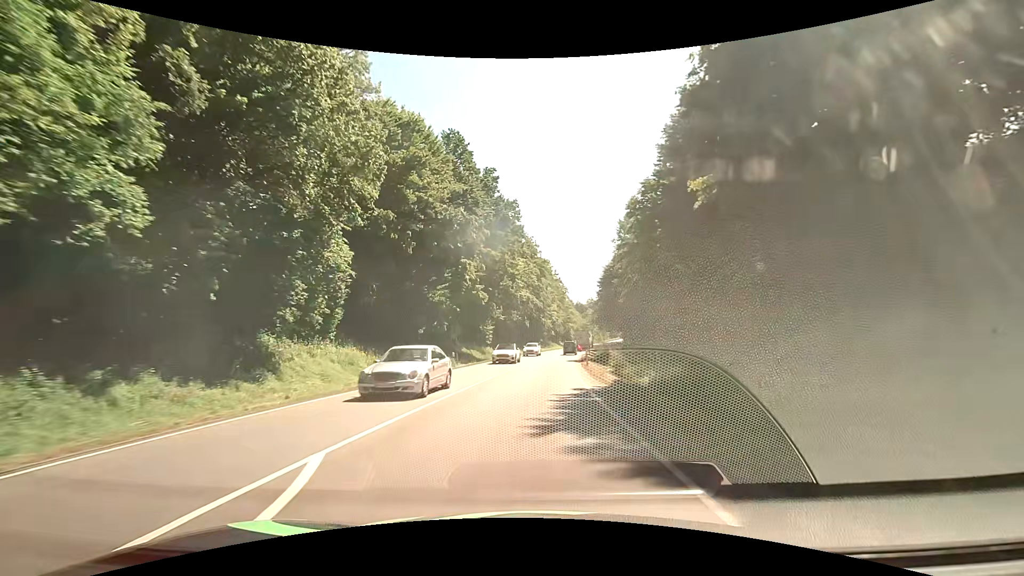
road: primary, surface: asphalt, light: Day
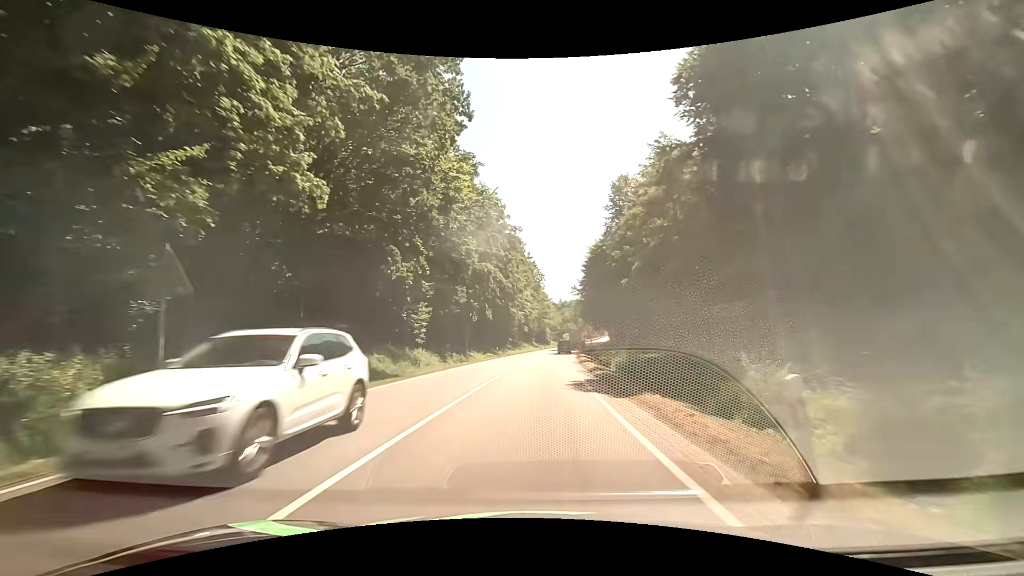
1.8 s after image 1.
(+1.0, +28.9) m; +4°
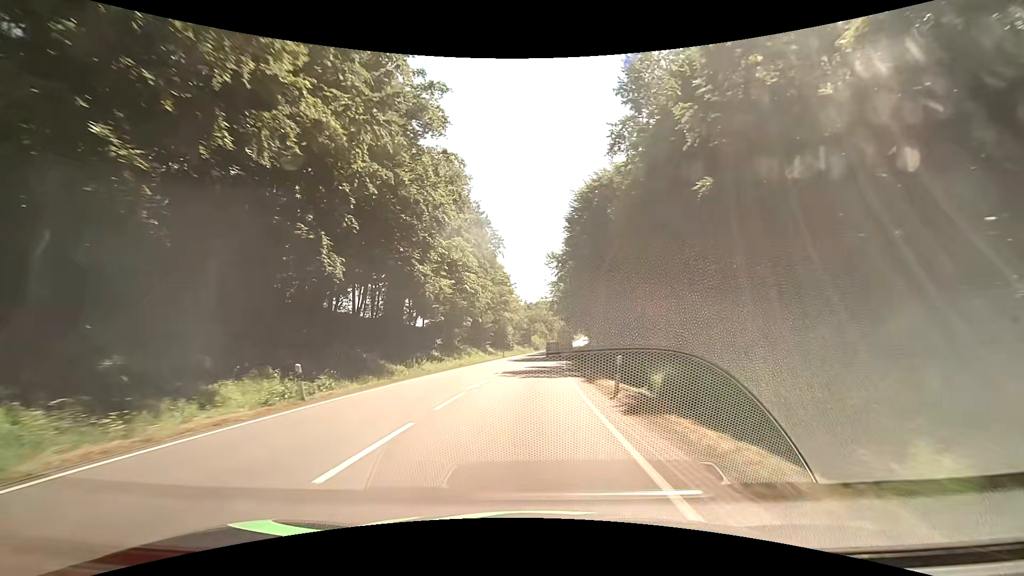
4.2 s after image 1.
(+1.5, +41.3) m; +4°
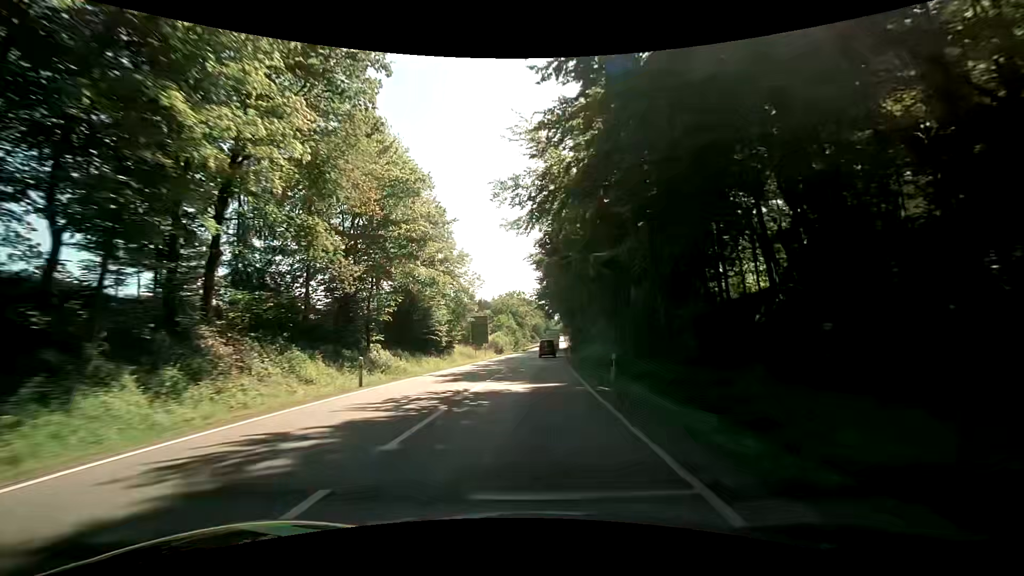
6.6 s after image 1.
(+1.1, +46.3) m; +3°
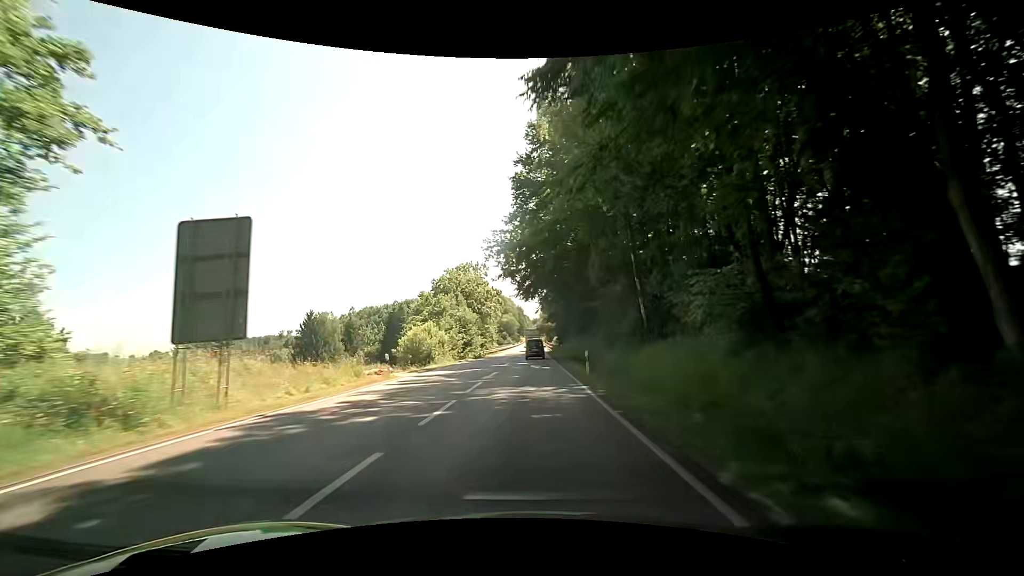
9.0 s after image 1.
(+1.5, +46.2) m; +4°
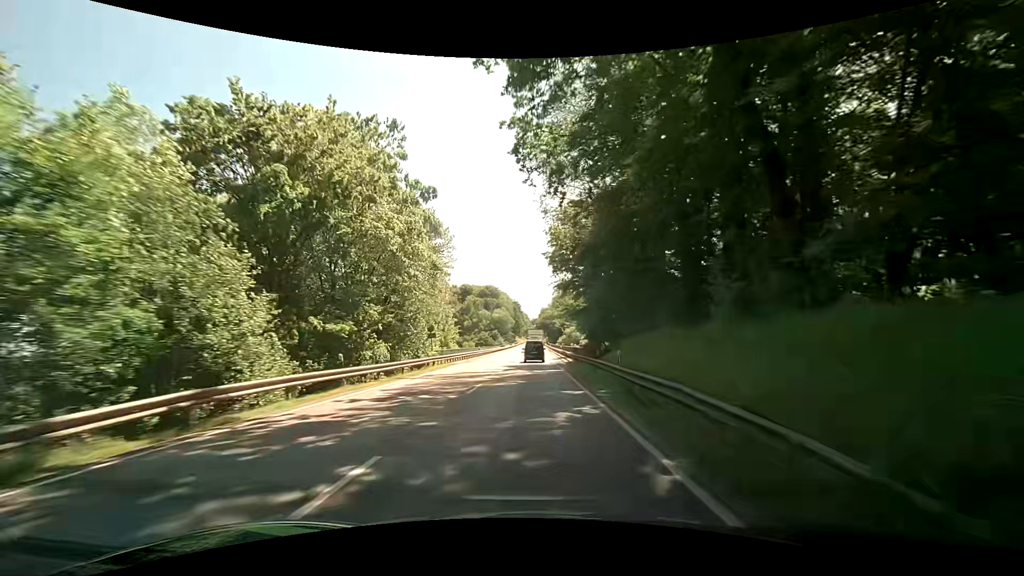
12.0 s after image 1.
(+0.1, +54.5) m; 0°
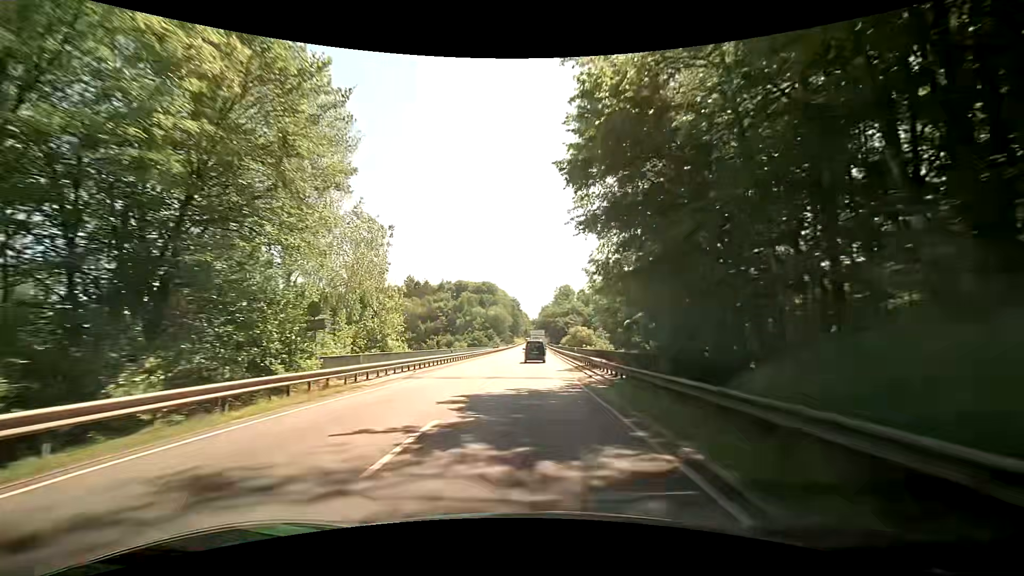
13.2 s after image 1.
(+0.1, +21.0) m; +1°
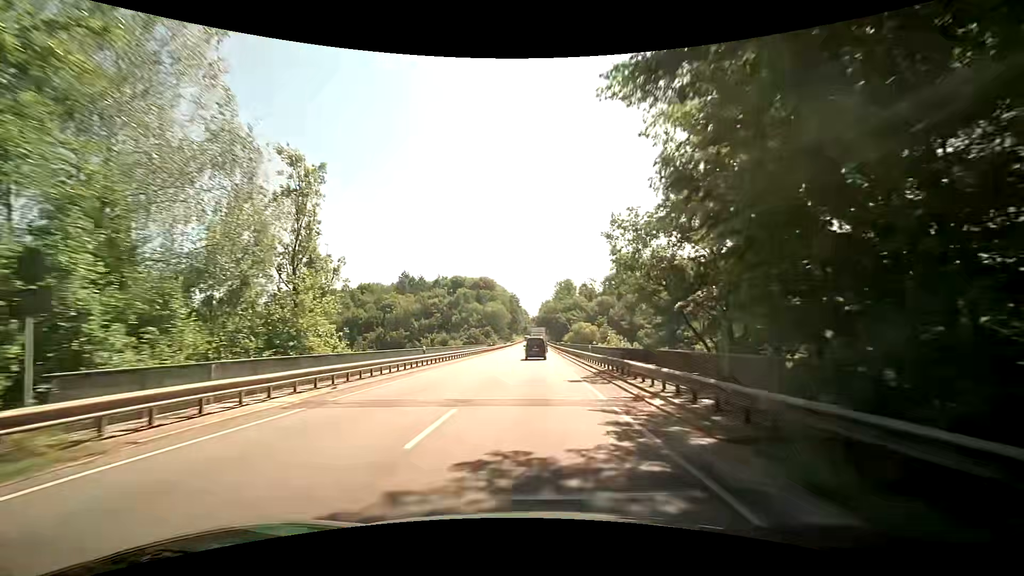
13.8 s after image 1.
(0.0, +10.5) m; 0°
(0, +10) (0, +20) (0, +30) (0, +40) (+1, +50) (+1, +60) (+1, +70) (+1, +80) (+1, +90) (+1, +100) m
